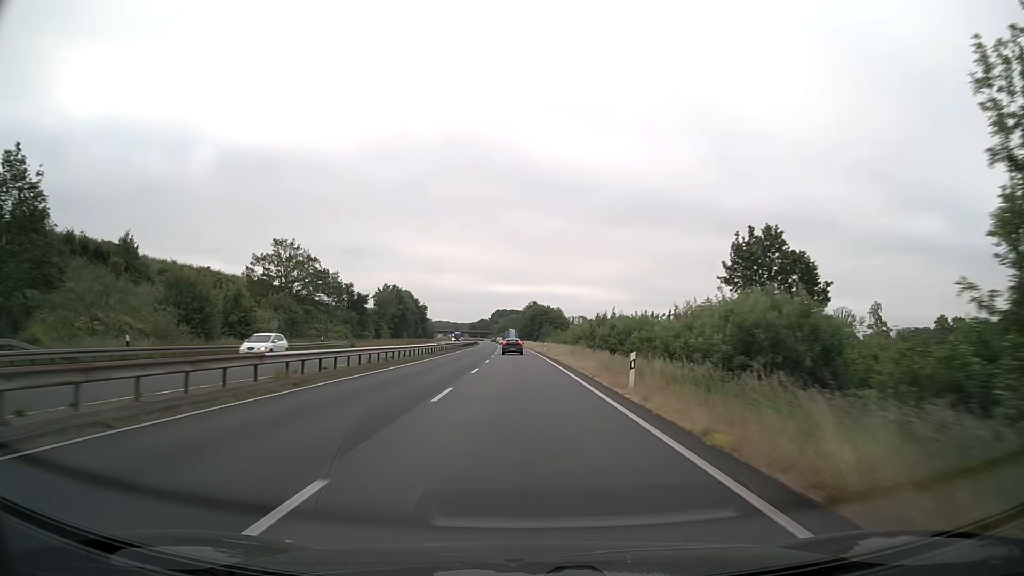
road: trunk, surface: asphalt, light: Day
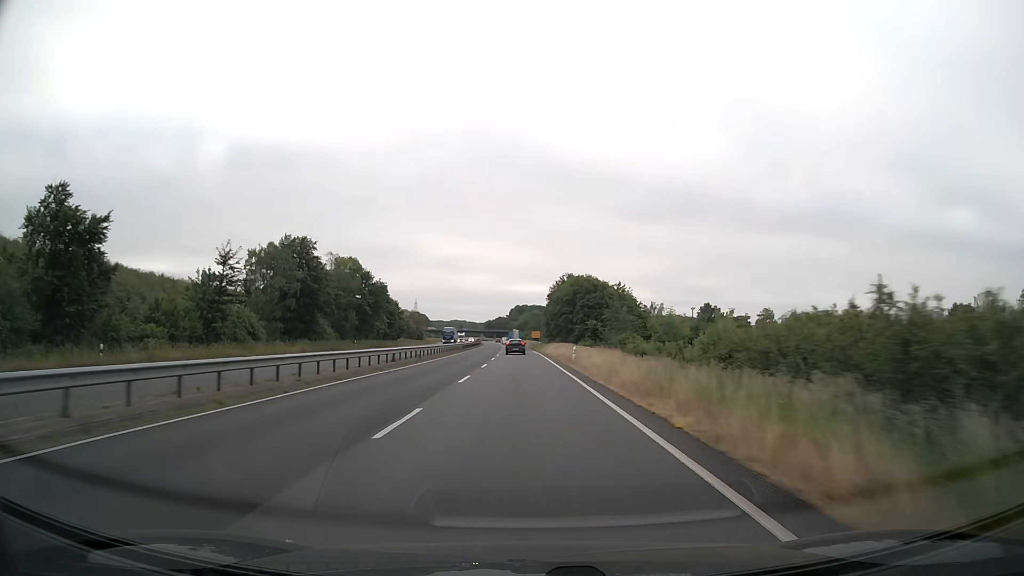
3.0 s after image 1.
(-1.3, +79.0) m; -2°
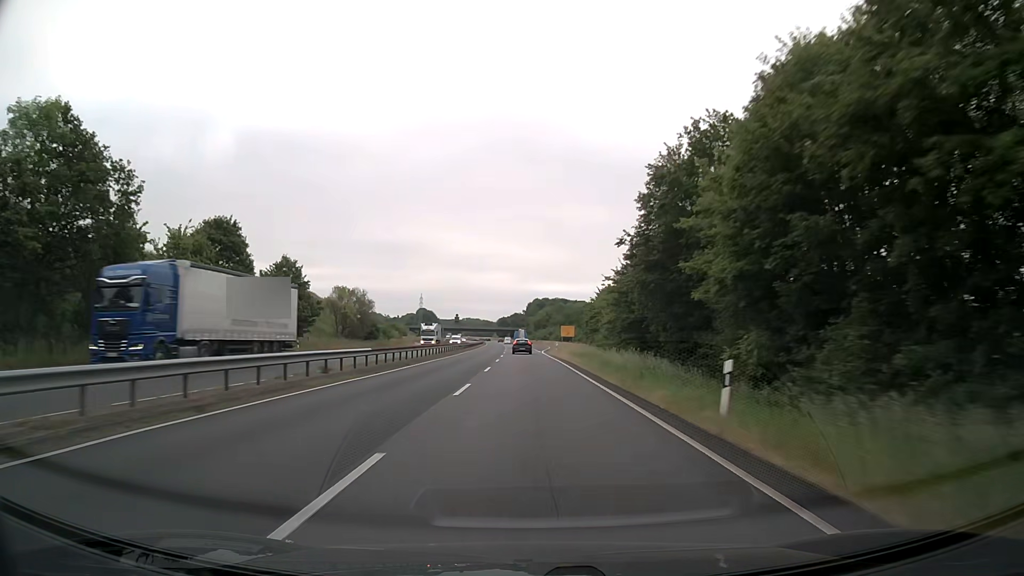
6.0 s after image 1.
(-1.4, +79.1) m; -2°
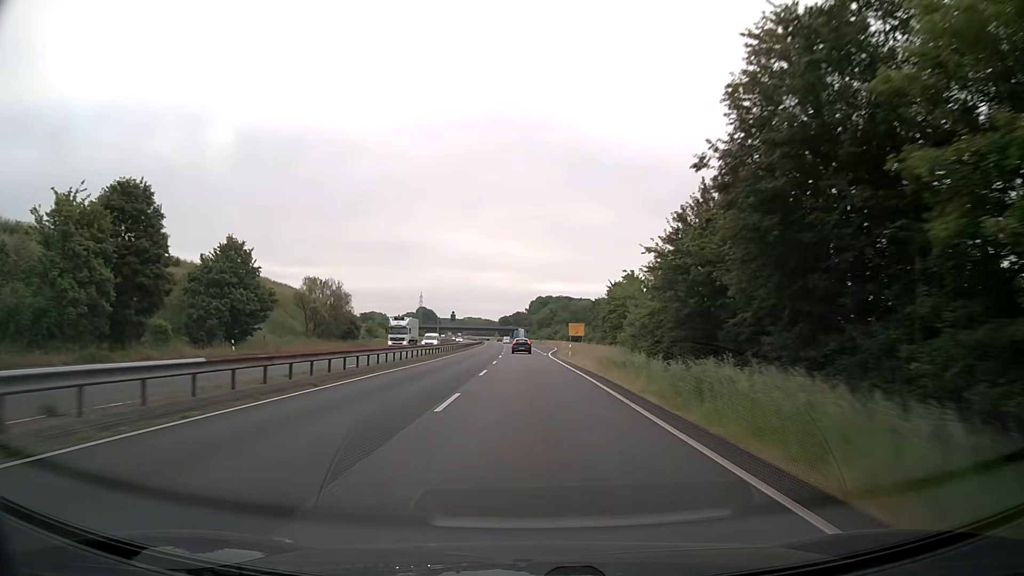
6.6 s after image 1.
(0.0, +15.8) m; 0°
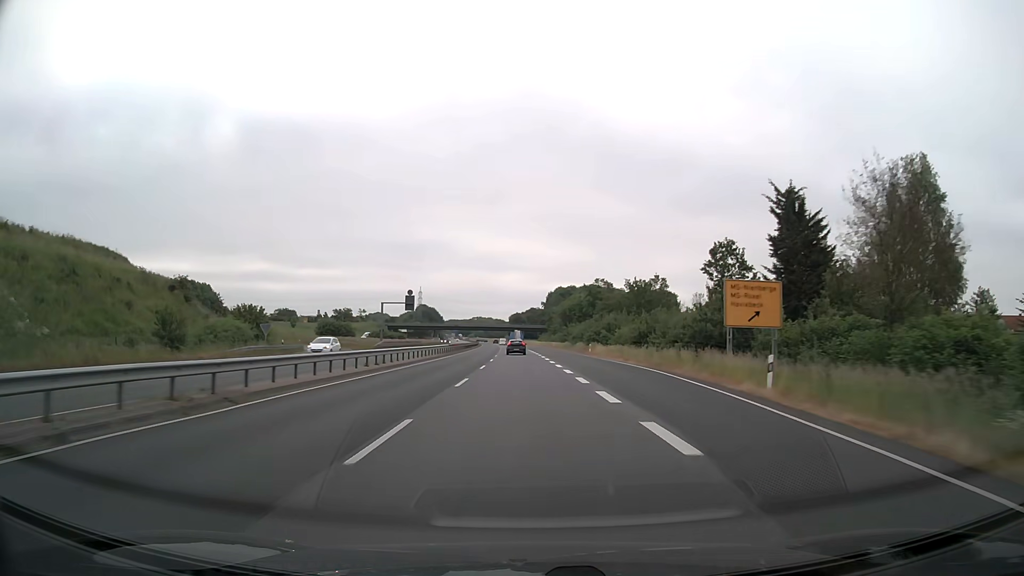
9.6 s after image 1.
(-0.5, +79.1) m; -1°
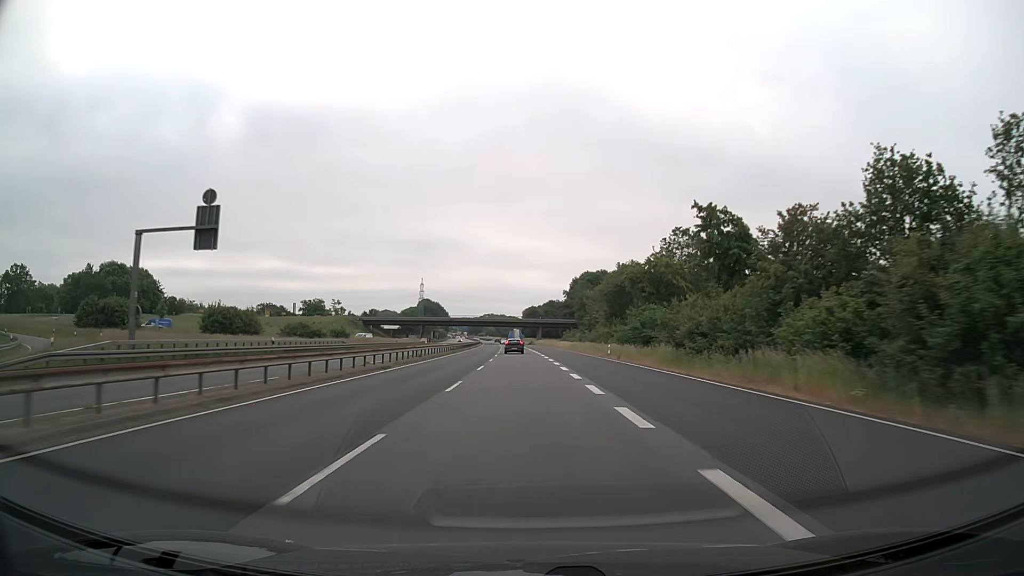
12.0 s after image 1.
(-0.9, +63.2) m; -1°
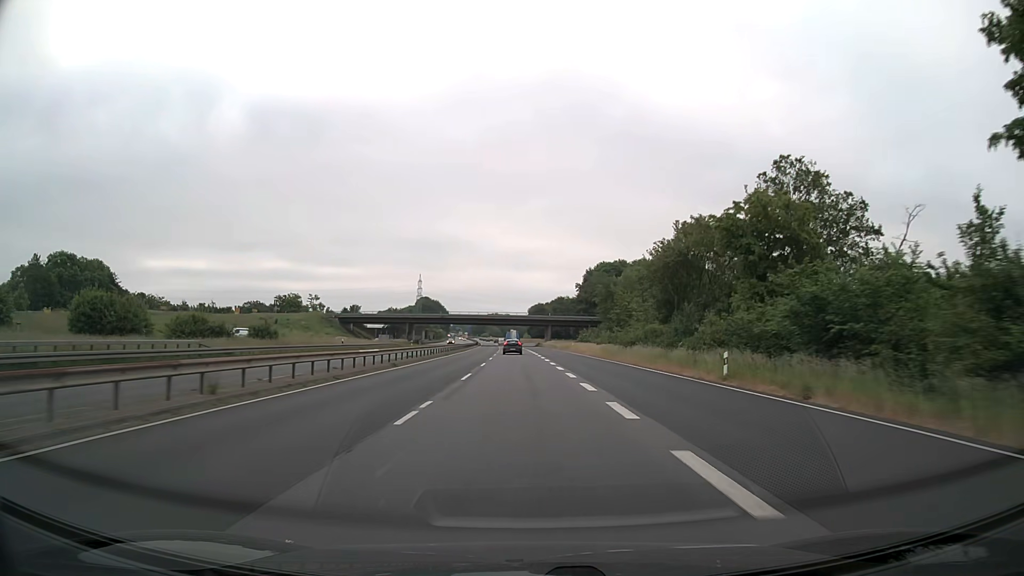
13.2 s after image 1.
(-0.2, +31.6) m; 0°
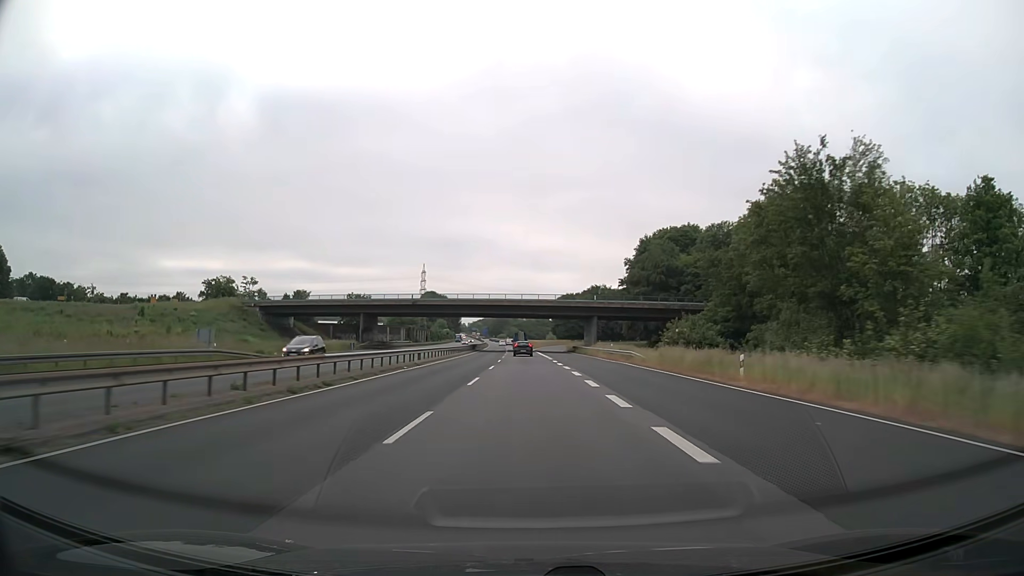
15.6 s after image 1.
(-1.1, +63.2) m; -2°
(0, +10) (0, +20) (0, +30) (0, +40) (0, +50) (0, +60) (-1, +70) (-1, +80) (-1, +90) (-1, +100) m
